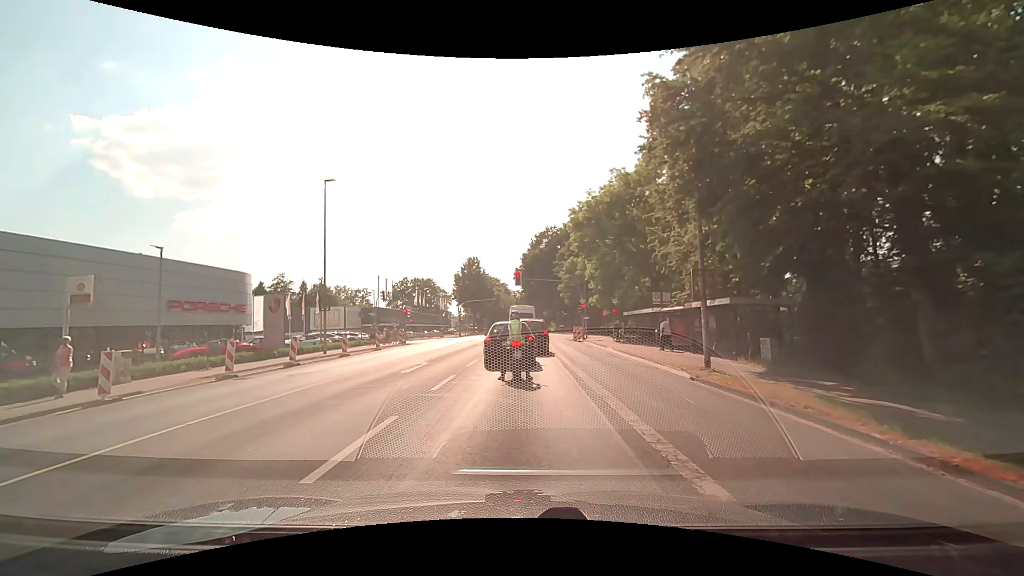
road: secondary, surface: asphalt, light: Day
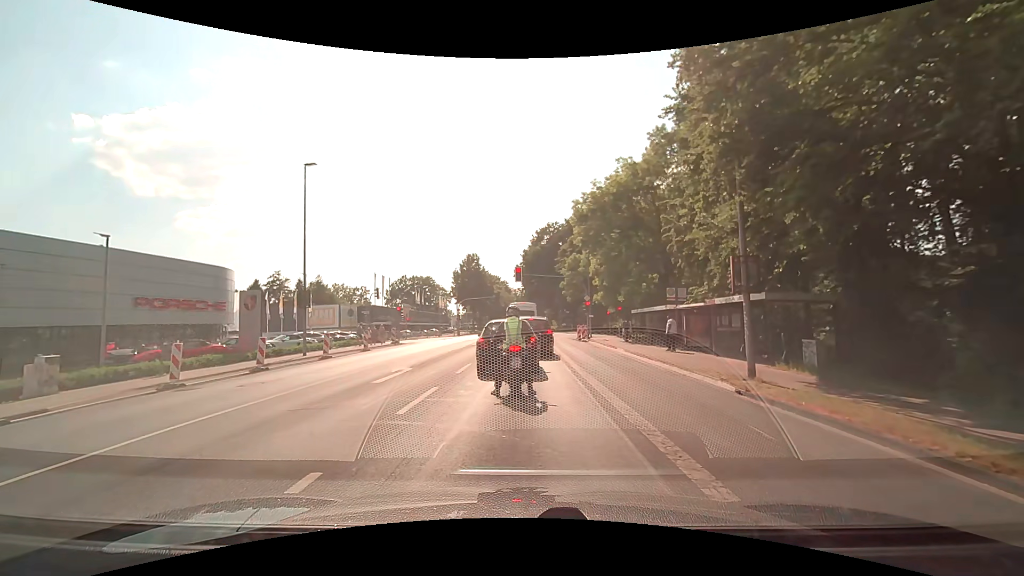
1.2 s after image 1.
(0.0, +2.7) m; -1°
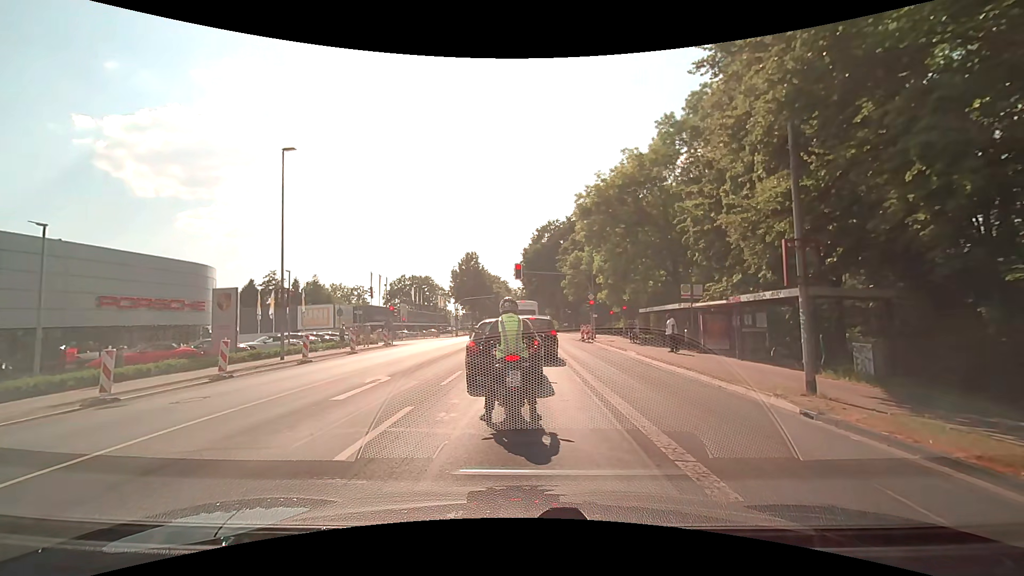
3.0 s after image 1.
(0.0, +2.3) m; -2°
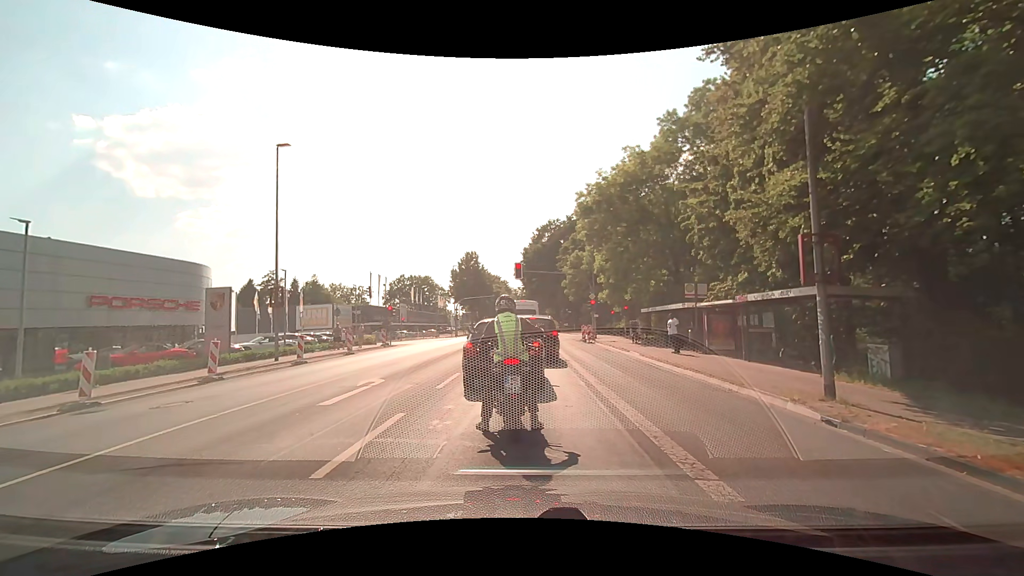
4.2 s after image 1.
(0.0, +0.5) m; 0°
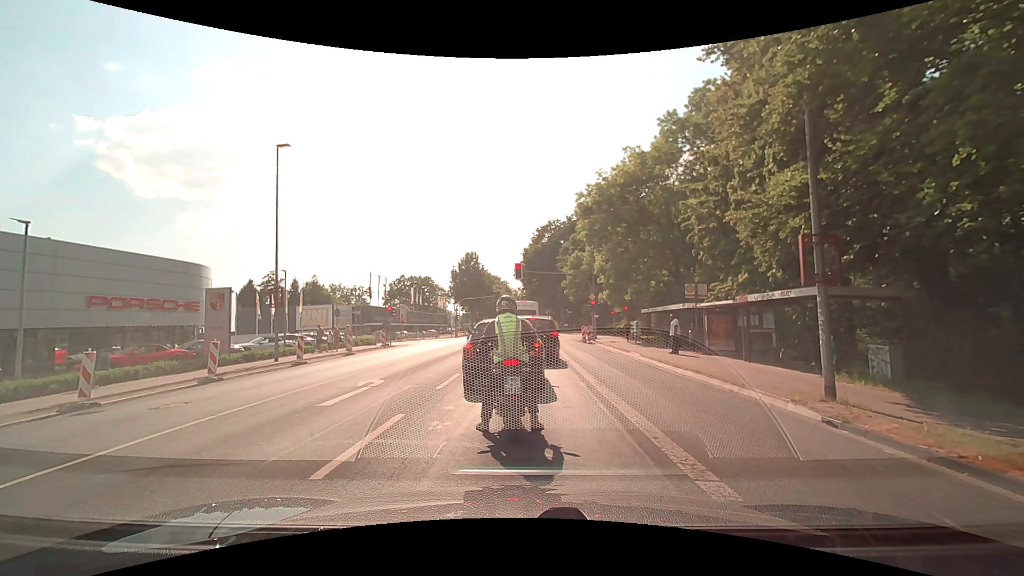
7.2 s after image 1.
(0.0, +0.1) m; 0°
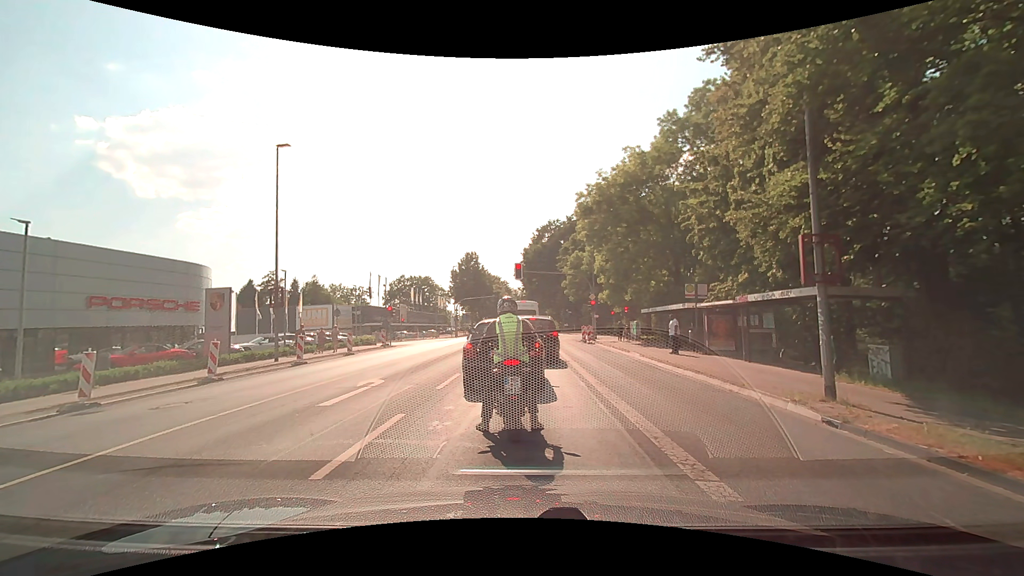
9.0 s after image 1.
(0.0, 0.0) m; 0°
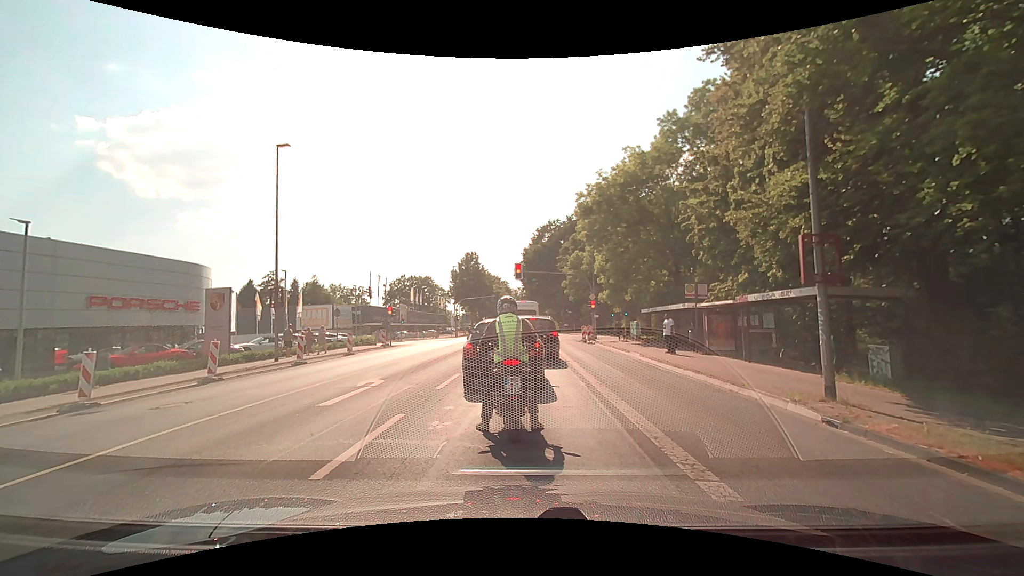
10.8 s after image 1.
(0.0, 0.0) m; 0°
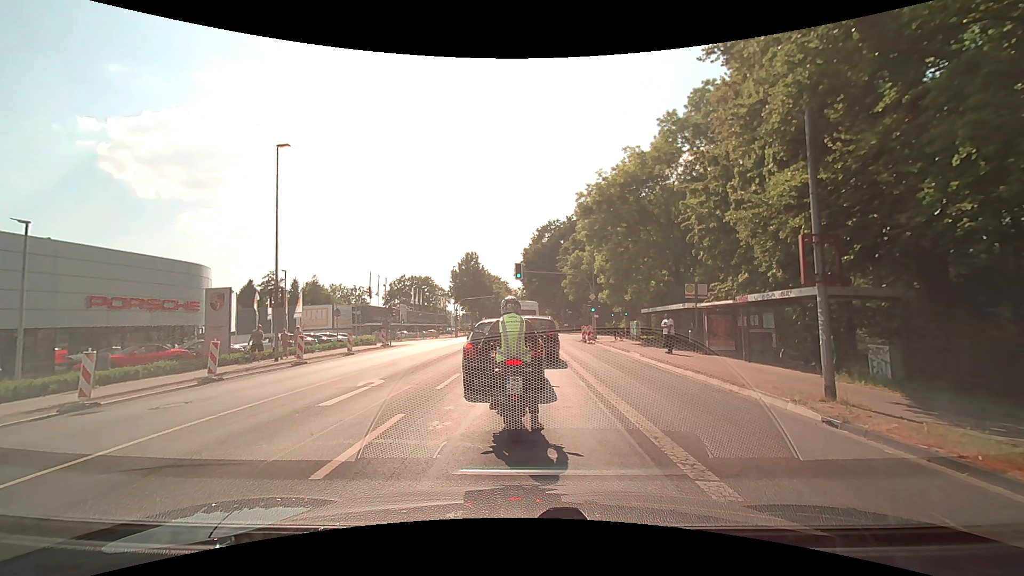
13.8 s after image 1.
(0.0, 0.0) m; 0°
